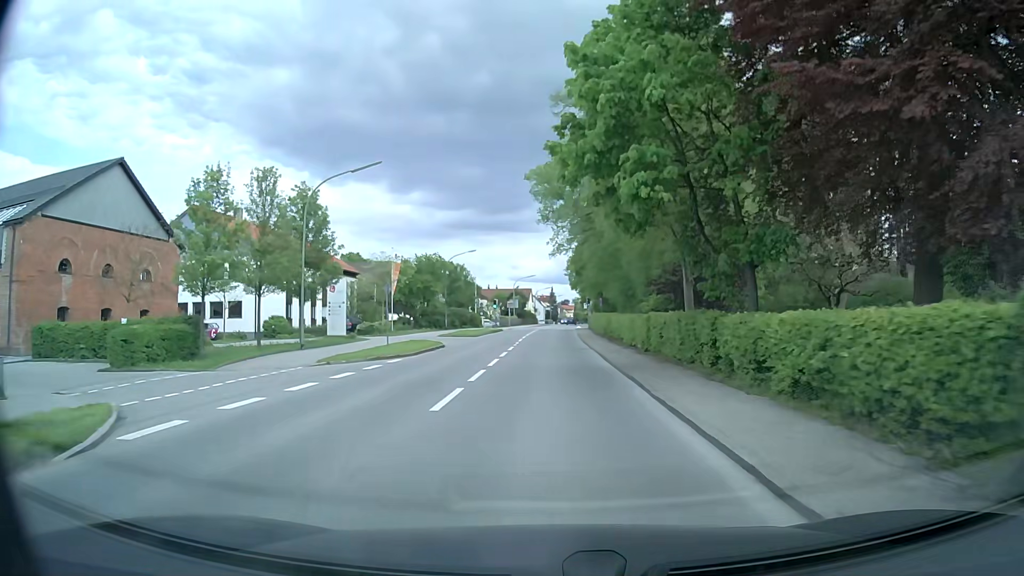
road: secondary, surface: asphalt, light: Day
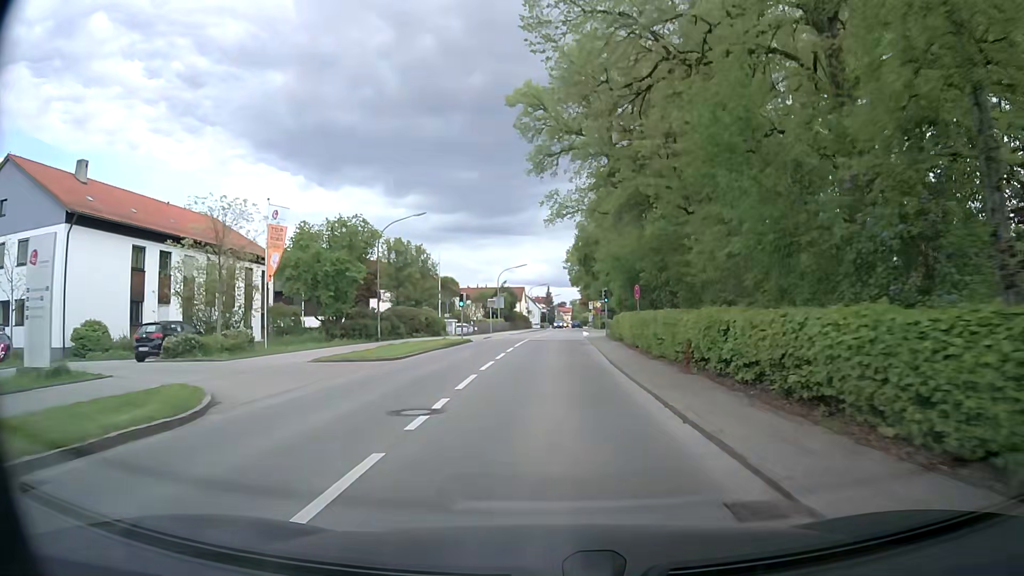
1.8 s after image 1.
(+0.1, +24.1) m; +1°
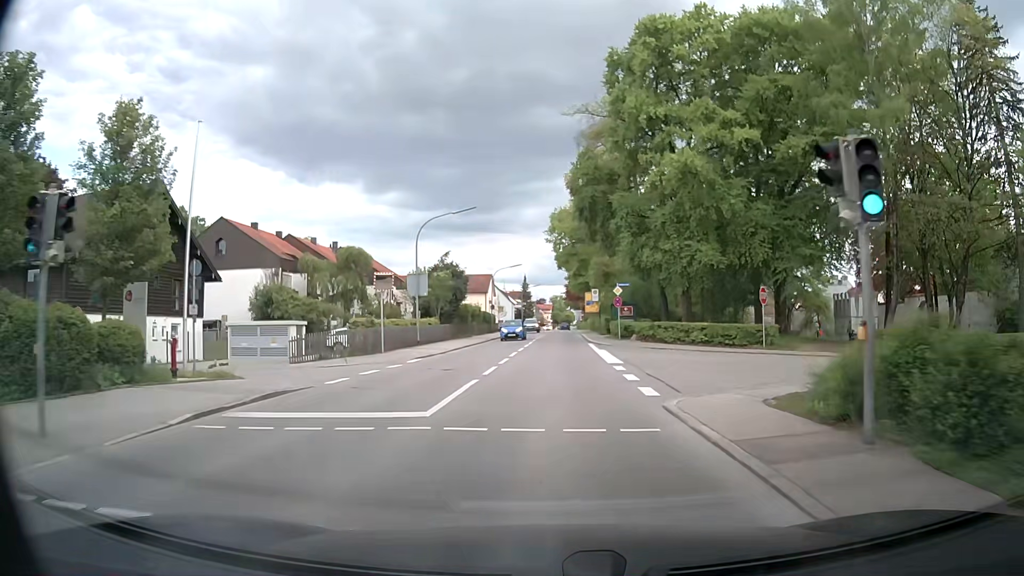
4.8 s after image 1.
(+0.3, +38.0) m; +2°
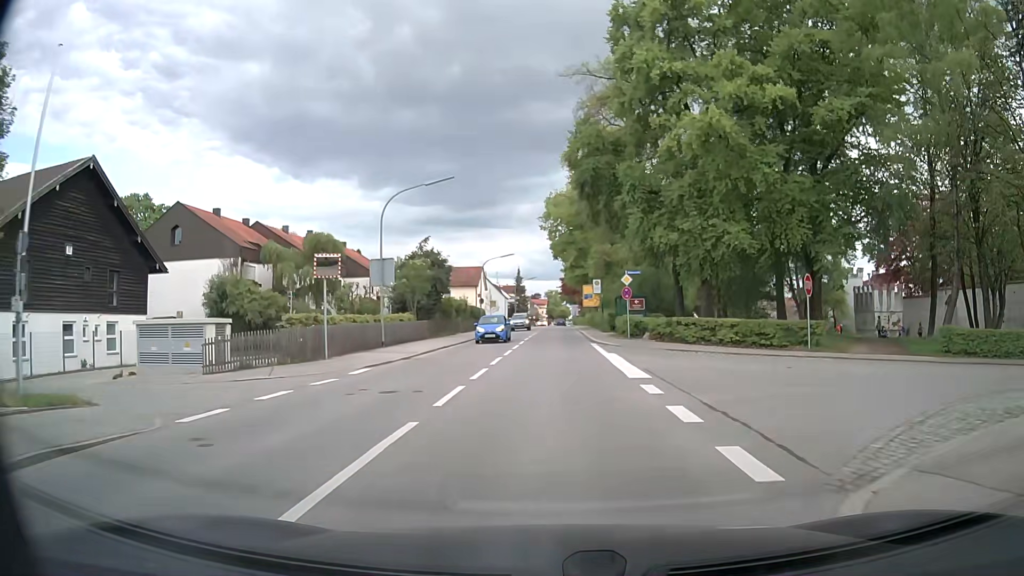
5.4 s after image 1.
(0.0, +6.8) m; 0°
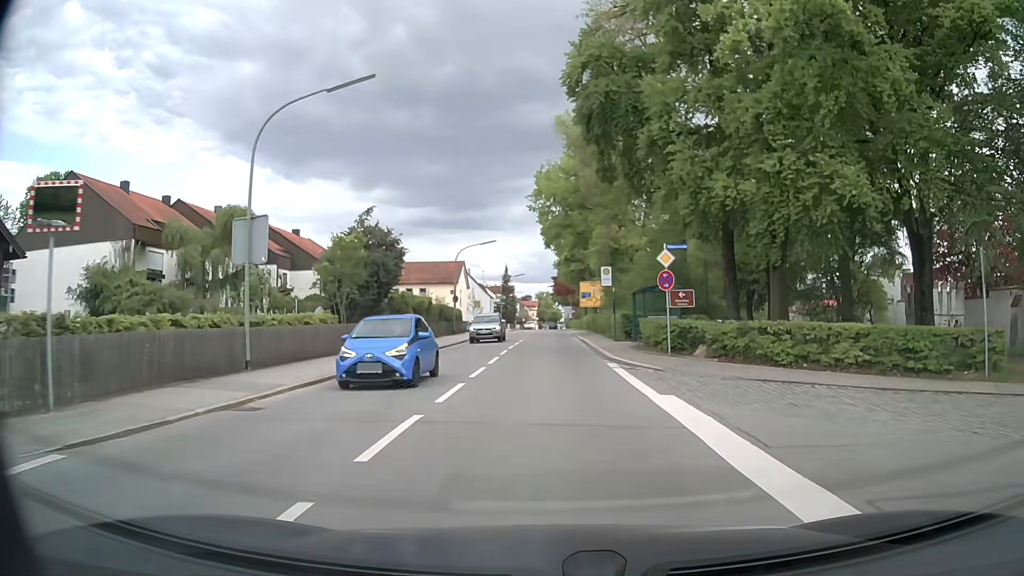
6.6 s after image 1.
(+0.2, +13.0) m; +1°
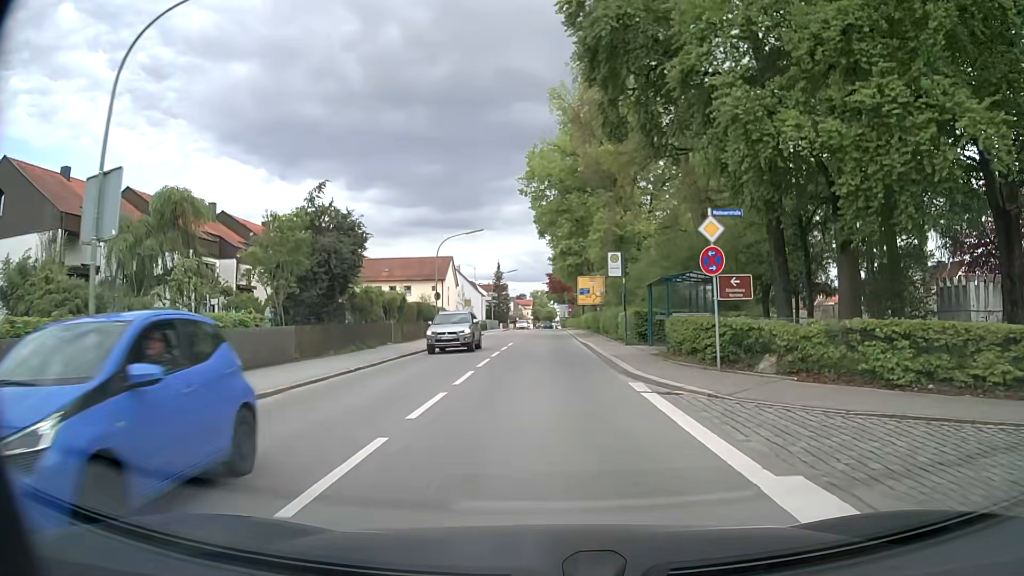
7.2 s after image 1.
(0.0, +6.4) m; 0°
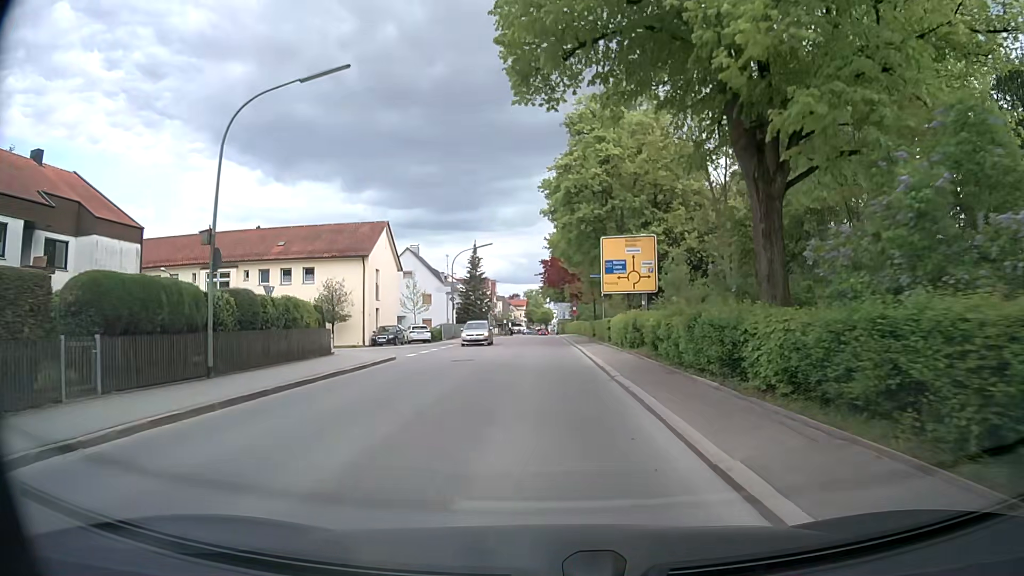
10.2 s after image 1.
(+0.3, +32.1) m; 0°
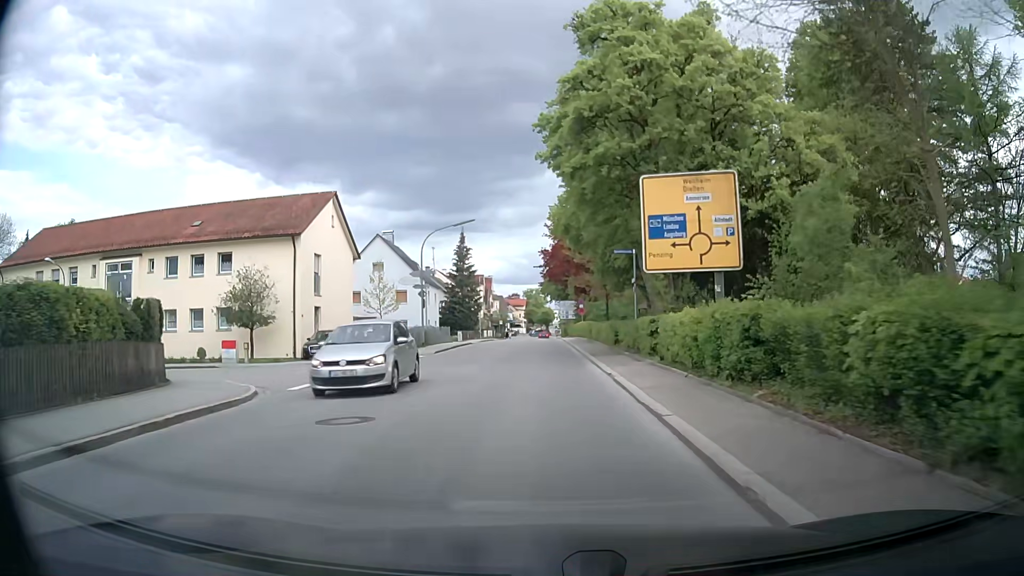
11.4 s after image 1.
(+0.1, +13.3) m; +1°
